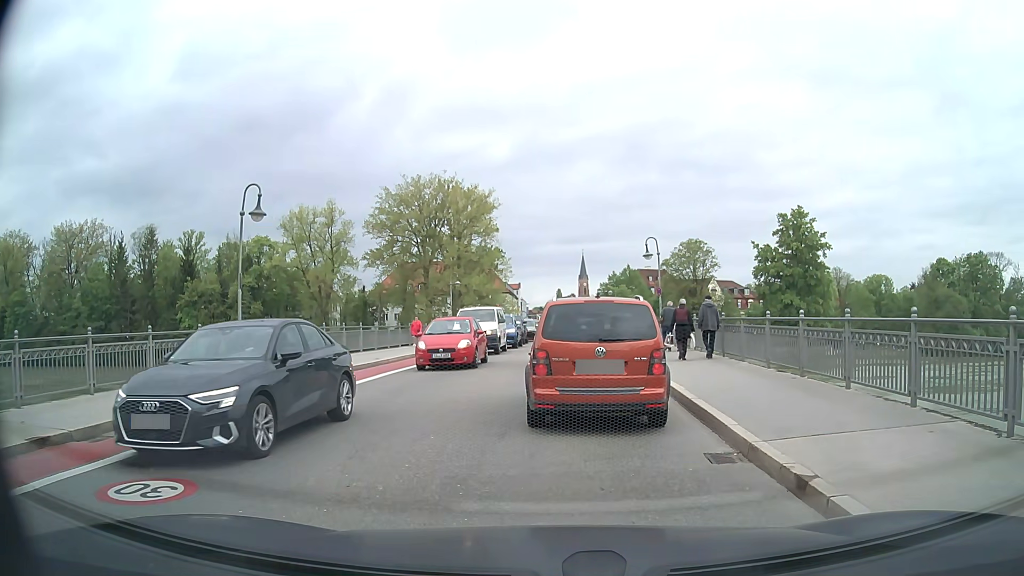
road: secondary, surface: asphalt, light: Day
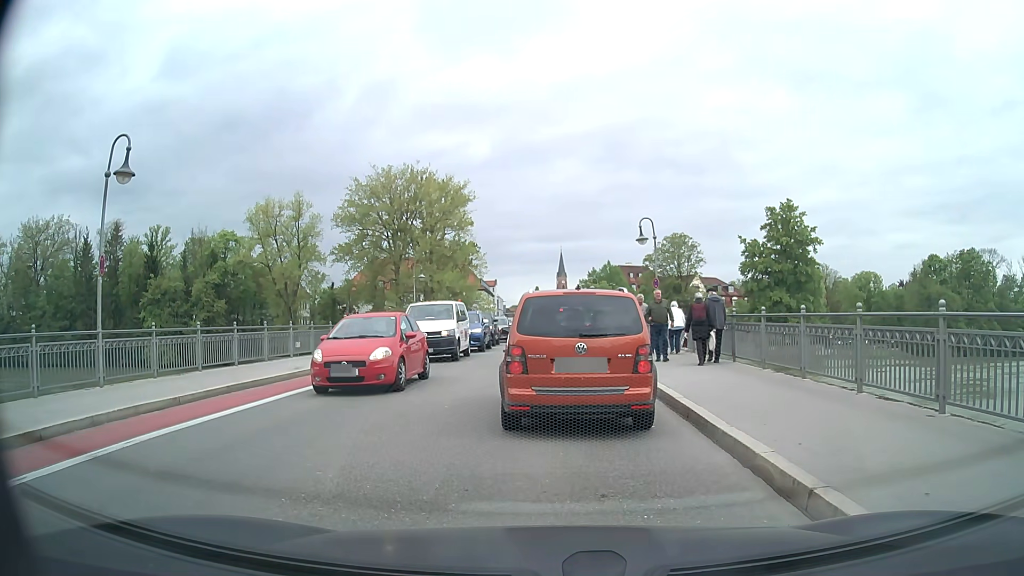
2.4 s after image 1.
(+0.1, +5.7) m; +2°
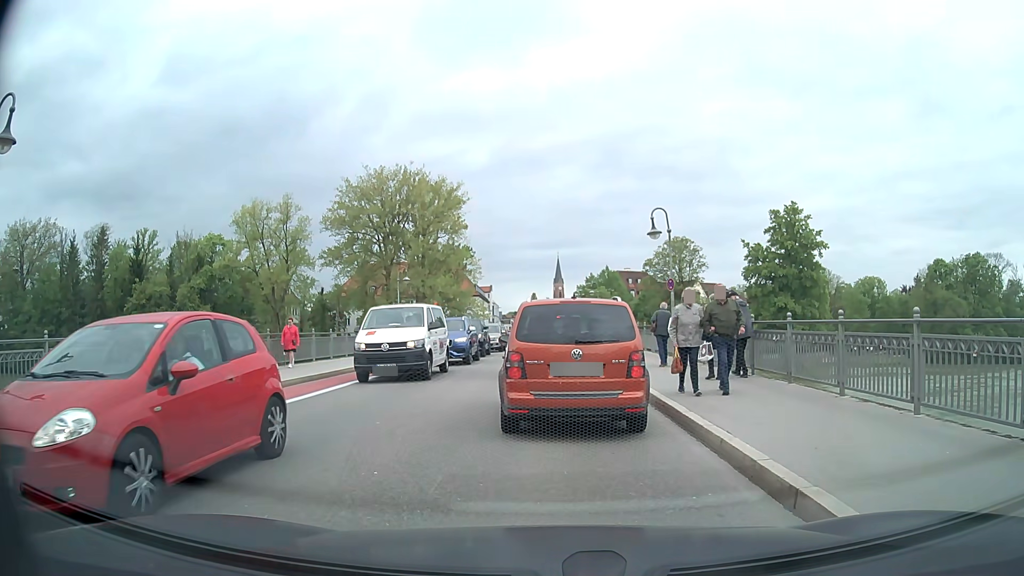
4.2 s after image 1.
(0.0, +4.0) m; 0°
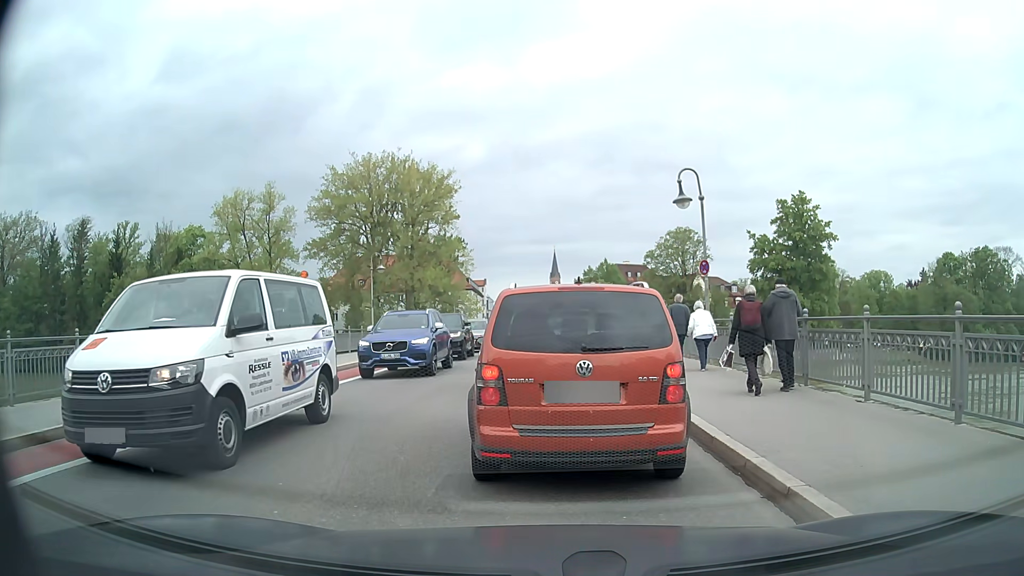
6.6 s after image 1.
(0.0, +5.4) m; +3°
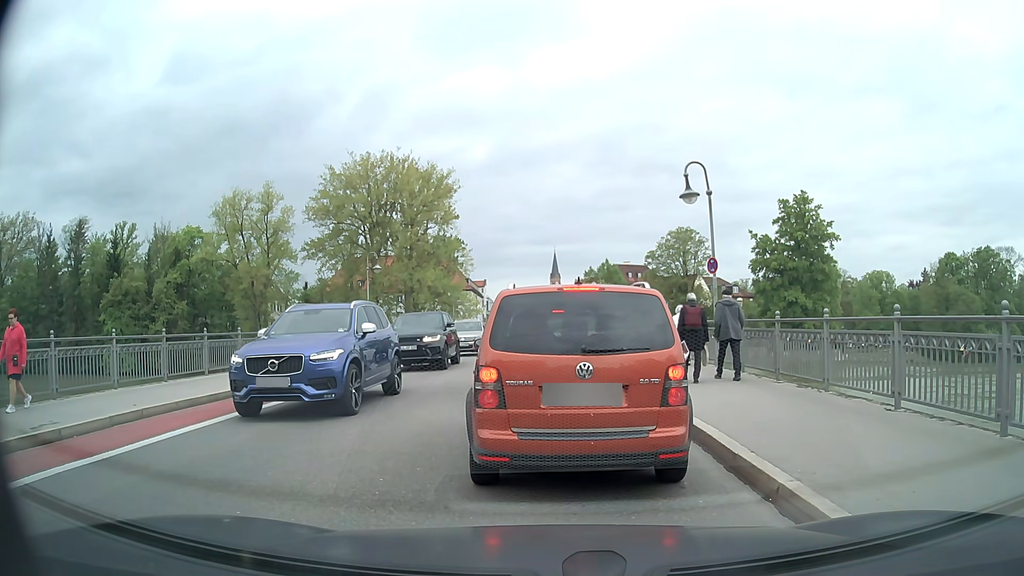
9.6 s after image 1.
(0.0, +0.9) m; 0°
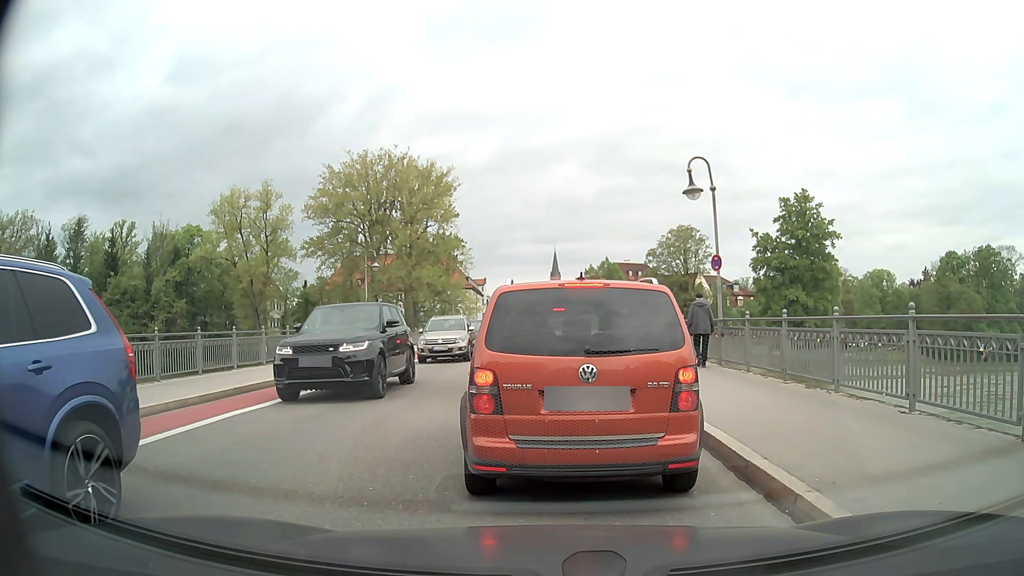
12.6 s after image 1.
(0.0, +0.5) m; 0°
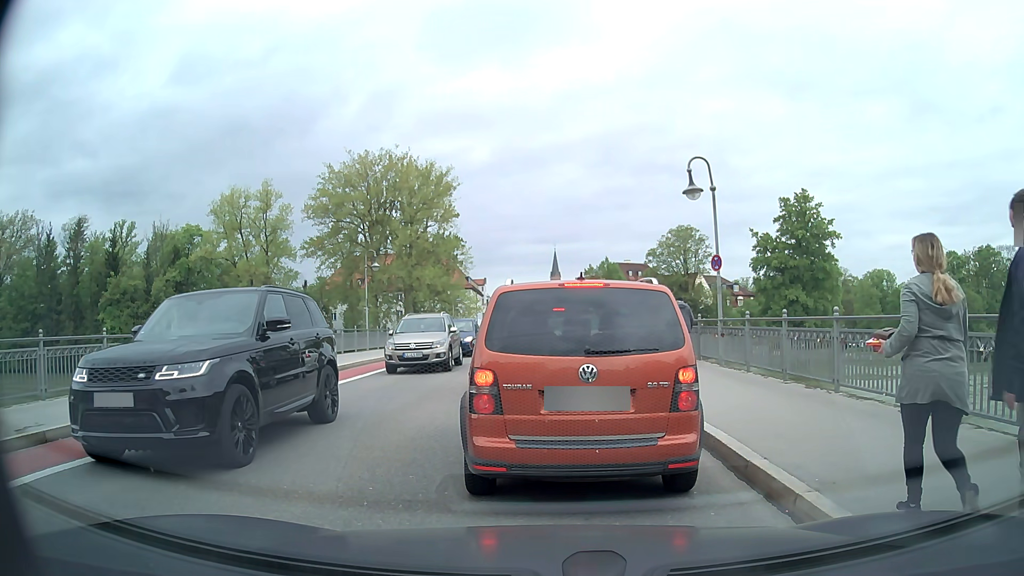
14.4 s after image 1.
(0.0, 0.0) m; 0°
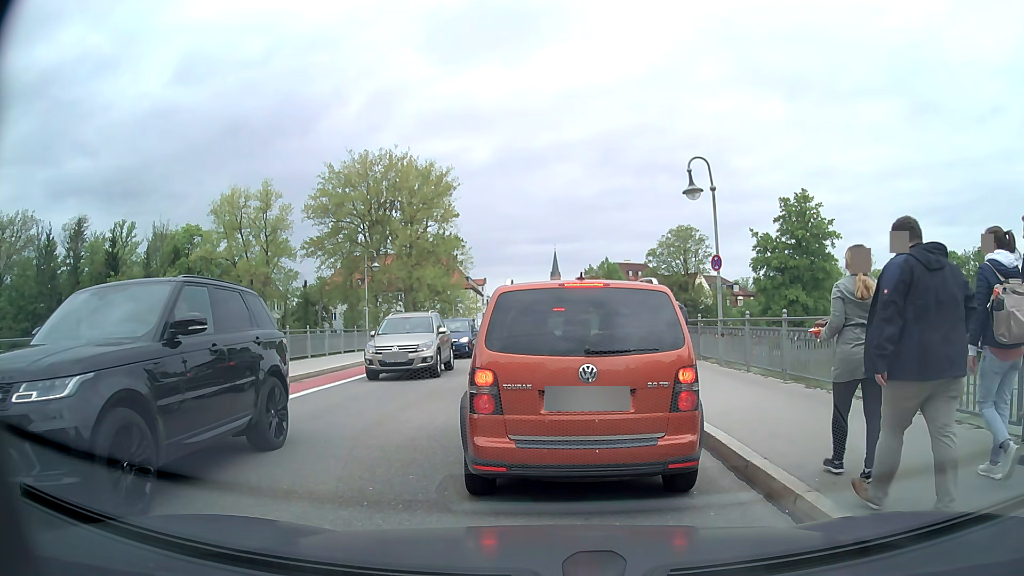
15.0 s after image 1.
(0.0, 0.0) m; 0°
